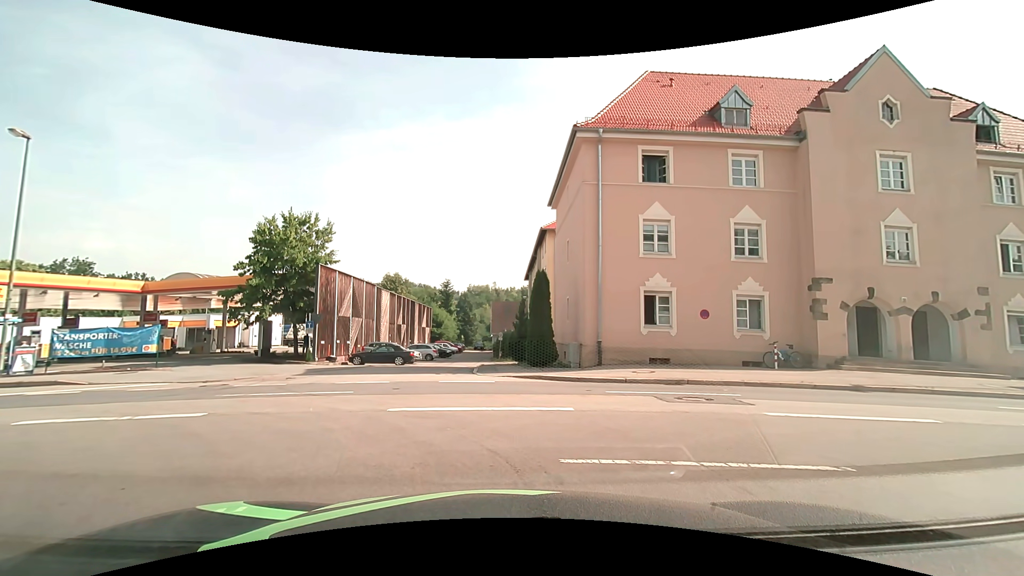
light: Day
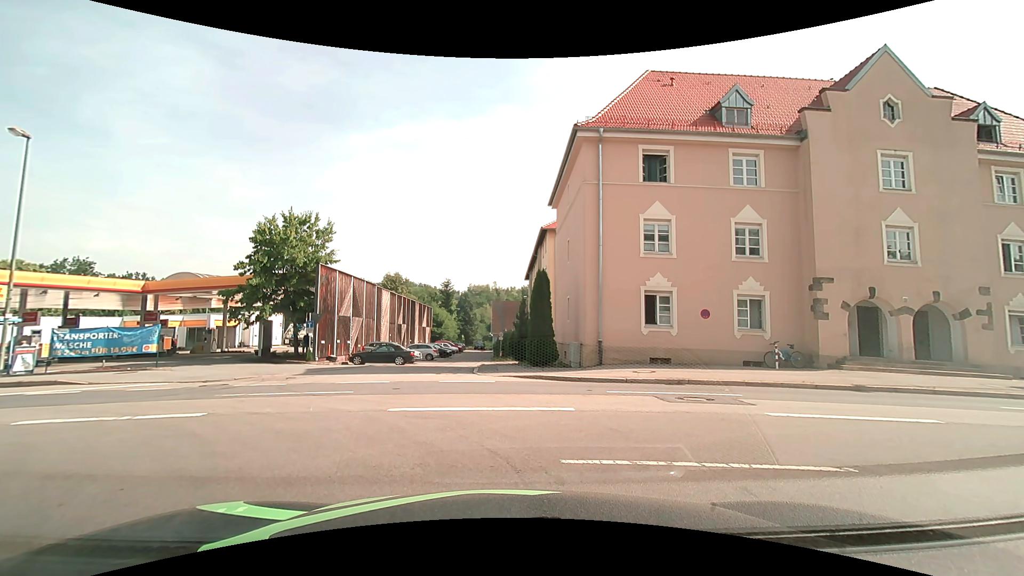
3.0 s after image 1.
(0.0, +0.1) m; 0°
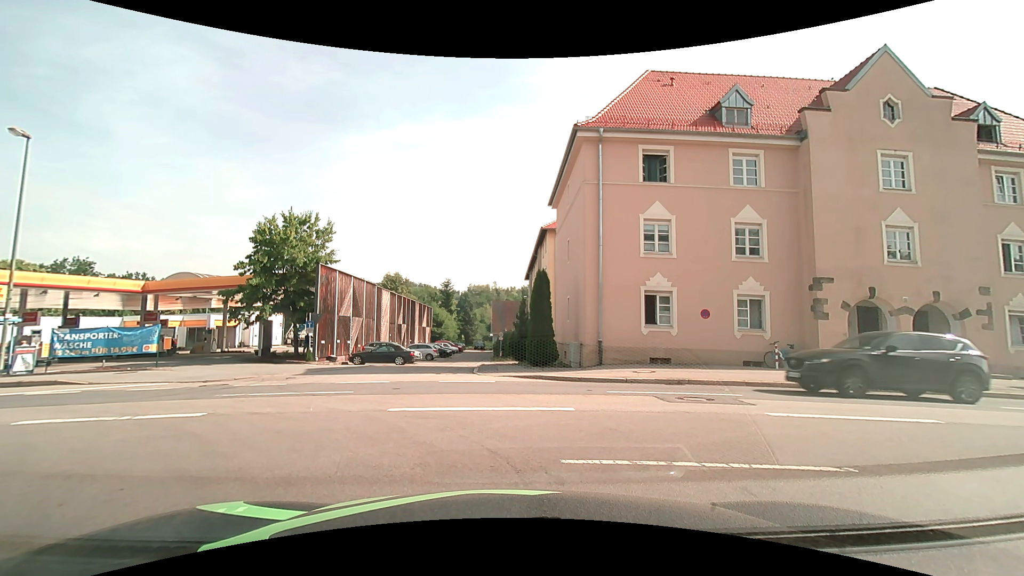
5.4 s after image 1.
(0.0, 0.0) m; 0°
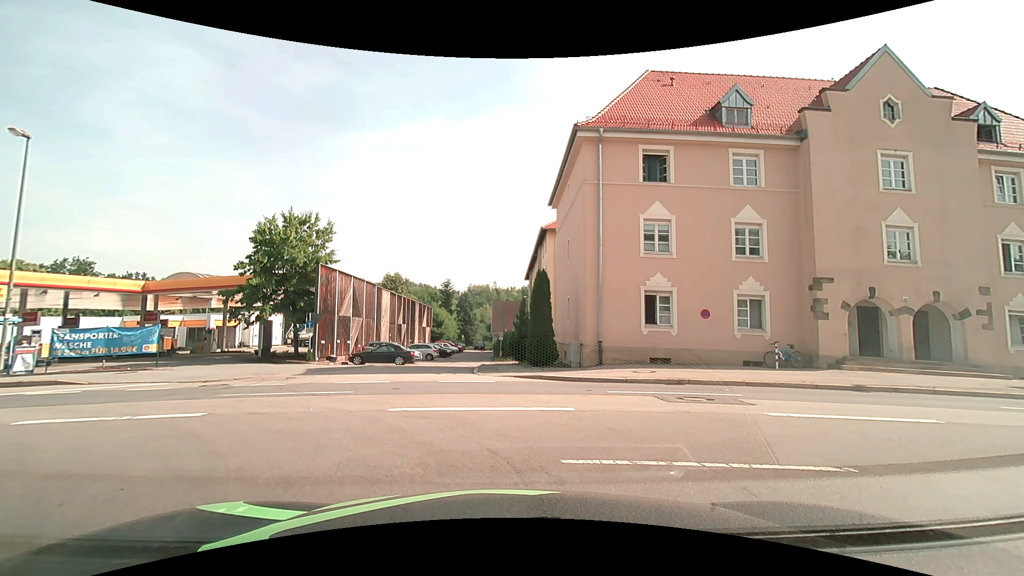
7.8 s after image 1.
(0.0, 0.0) m; 0°
(-4, +8) (-14, +12) (-24, +12) (-34, +12) (-44, +12) (-54, +13) (-64, +13) (-74, +14) (-84, +14) (-94, +15) m
